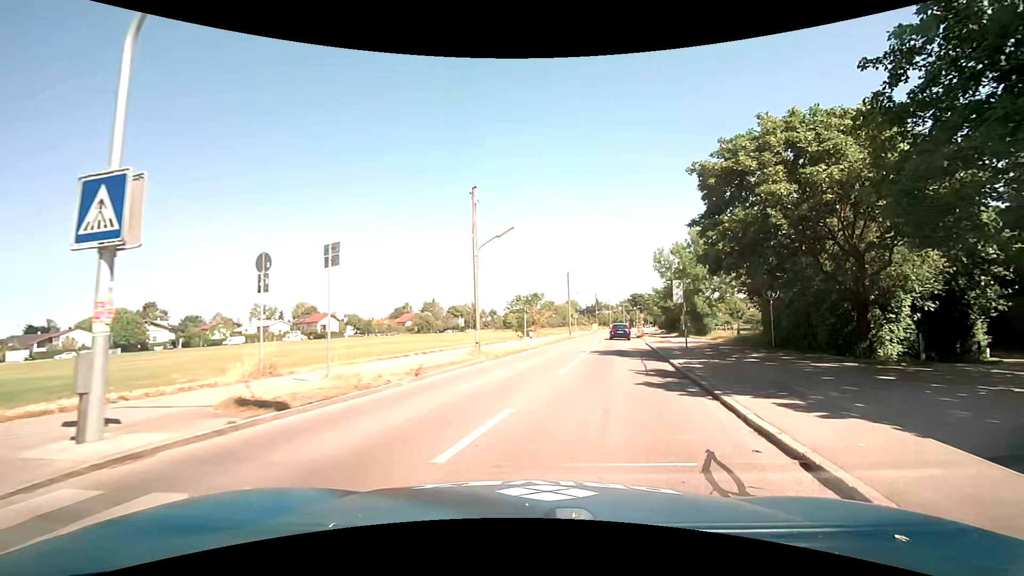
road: tertiary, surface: asphalt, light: Day
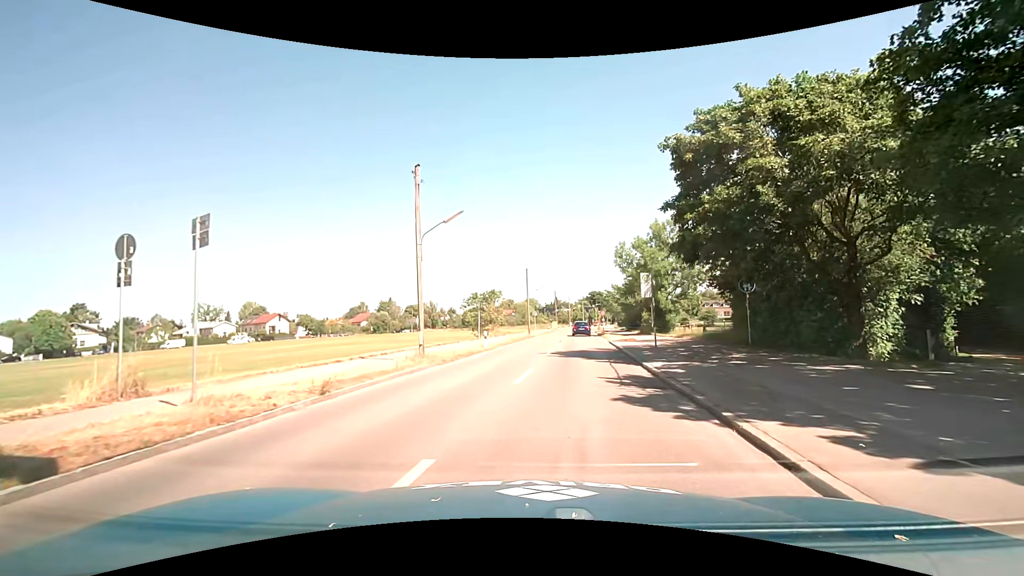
(+0.1, +3.0) m; +4°
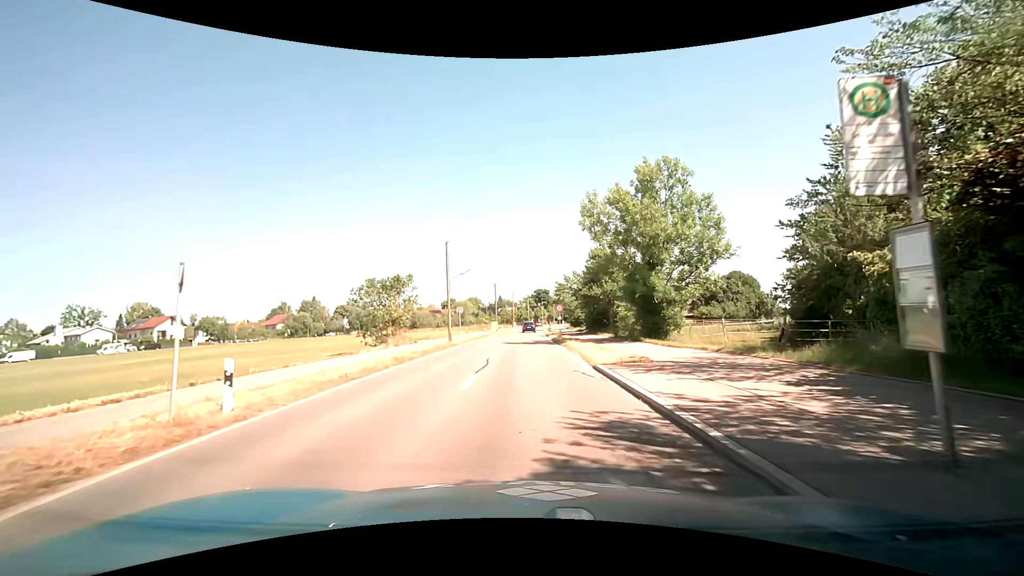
(+1.3, +19.0) m; +5°
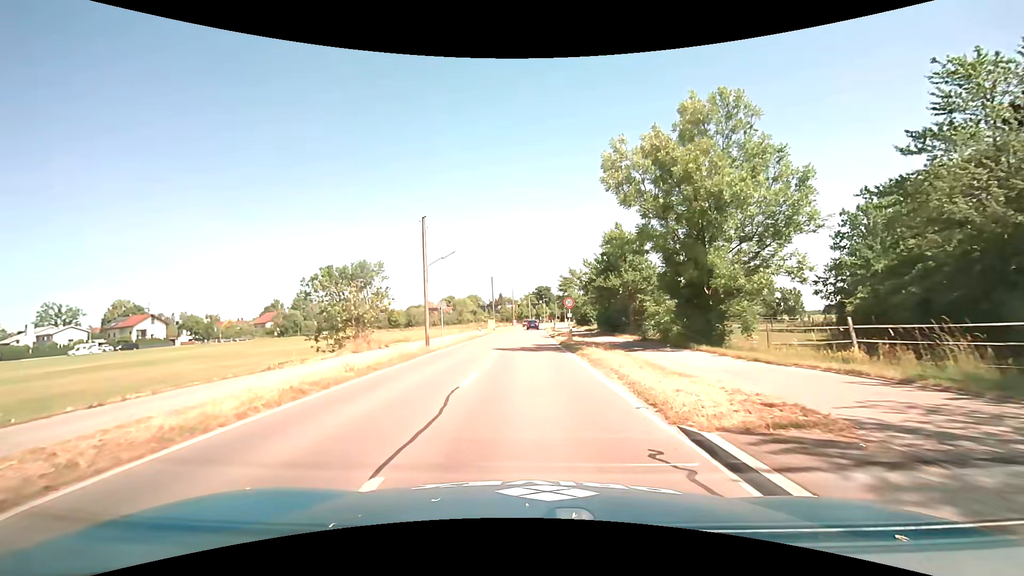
(0.0, +8.6) m; 0°
(0, +10) (0, +20) (0, +30) (0, +40) (0, +50) (0, +60) (+1, +70) (+1, +80) (+1, +90) (+1, +100) m
